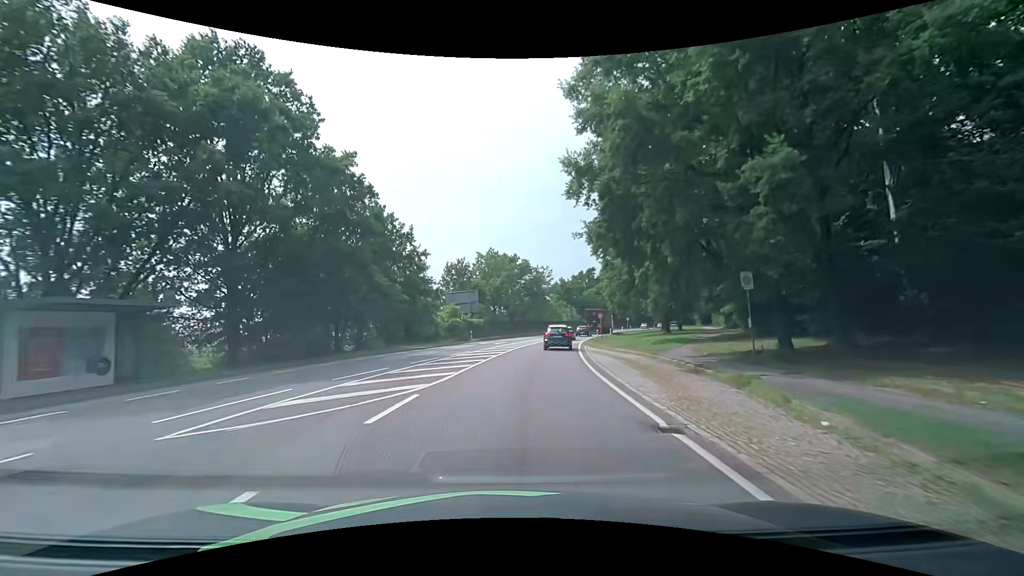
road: primary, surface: asphalt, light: Day
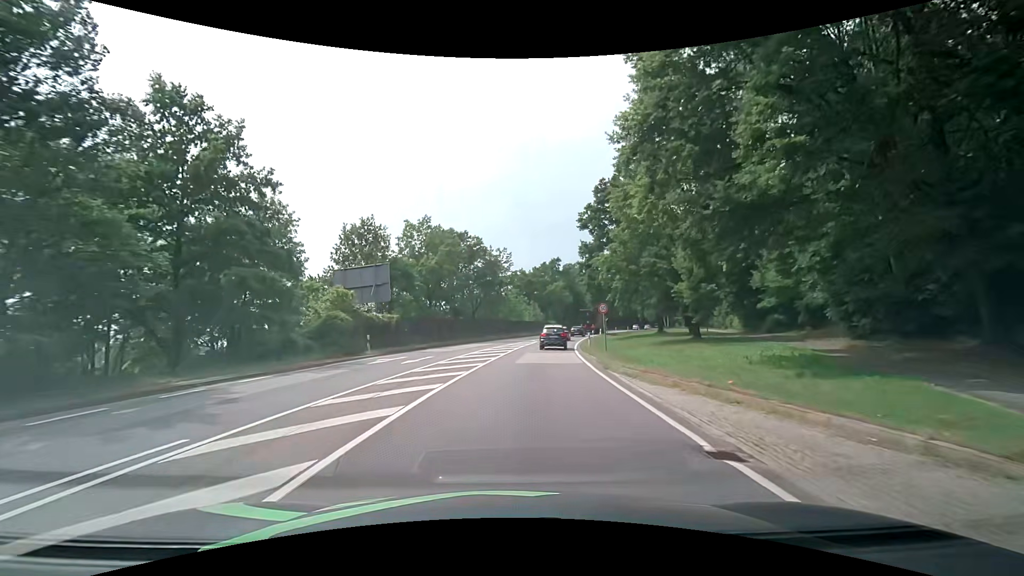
(+1.0, +23.0) m; +6°
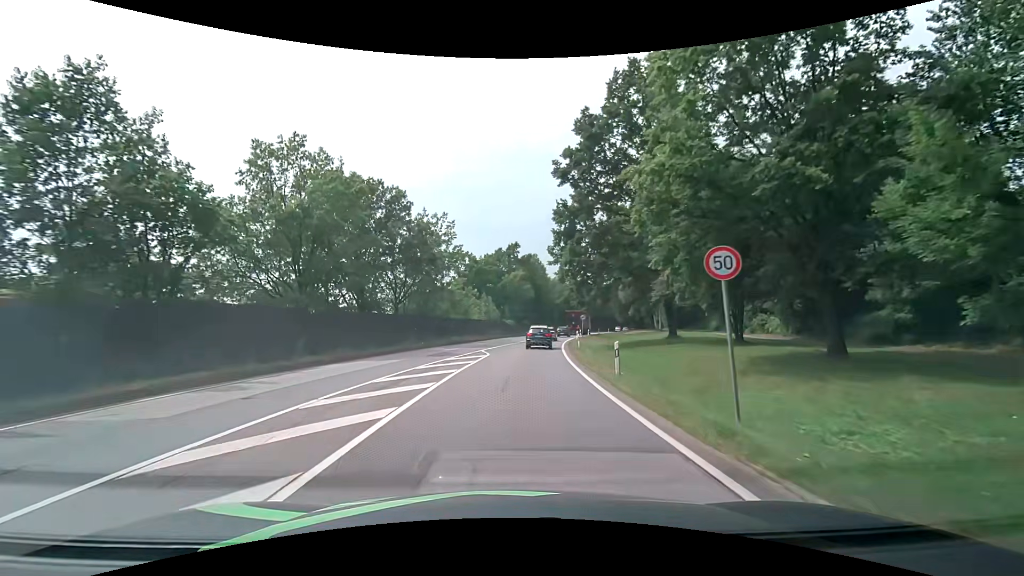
(+0.9, +21.8) m; +5°
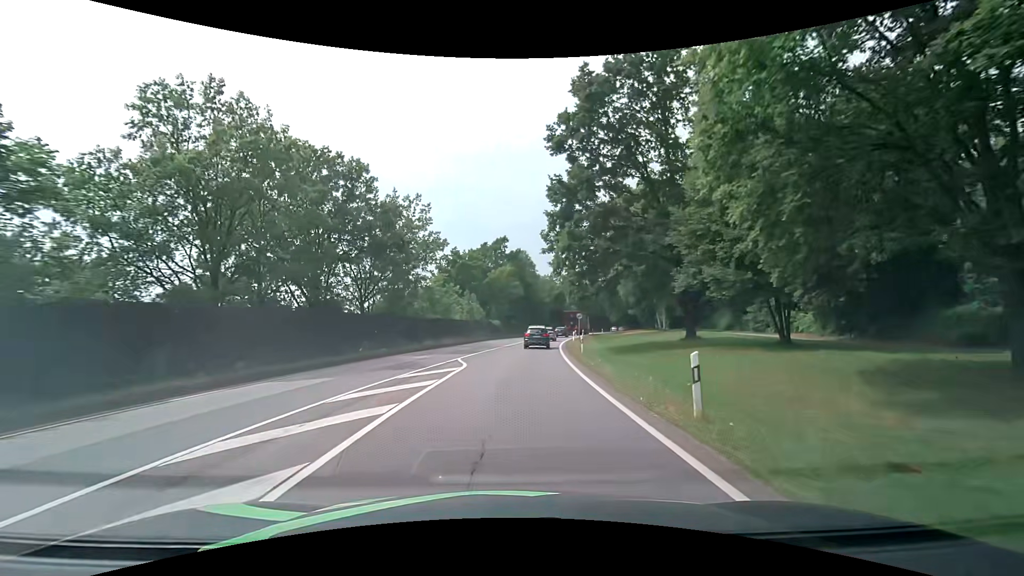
(+0.1, +7.2) m; +2°
(0, +10) (+1, +20) (+1, +30) (+2, +40) (+4, +50) (+5, +60) (+7, +70) (+9, +79) (+12, +89) (+14, +99) m
